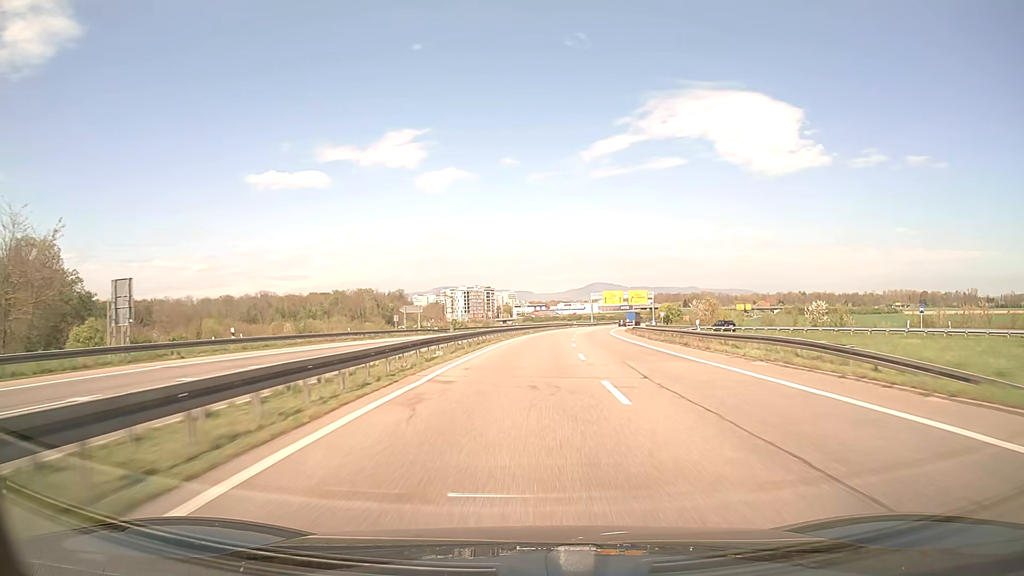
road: trunk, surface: asphalt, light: Day
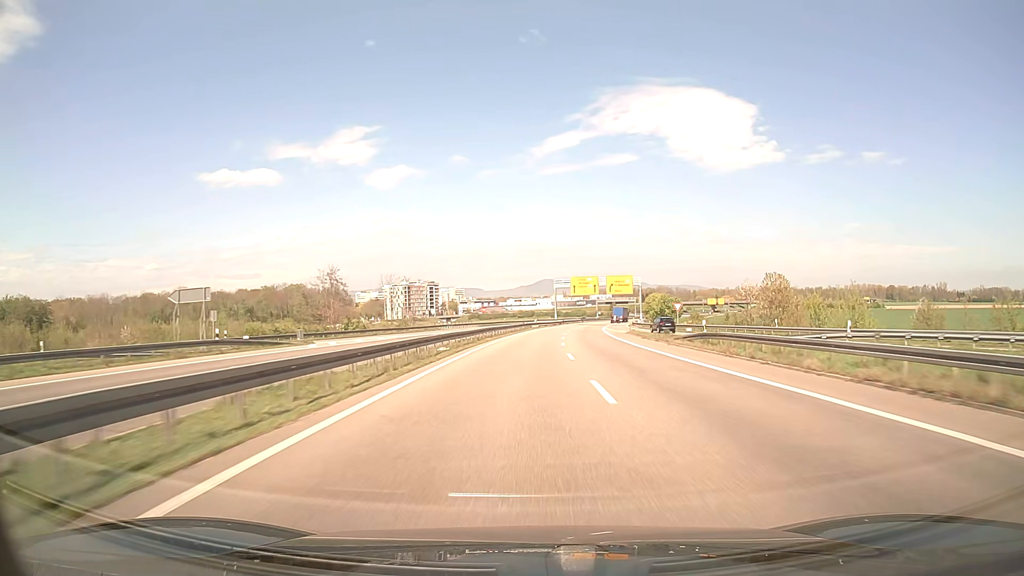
(+1.6, +48.1) m; +4°
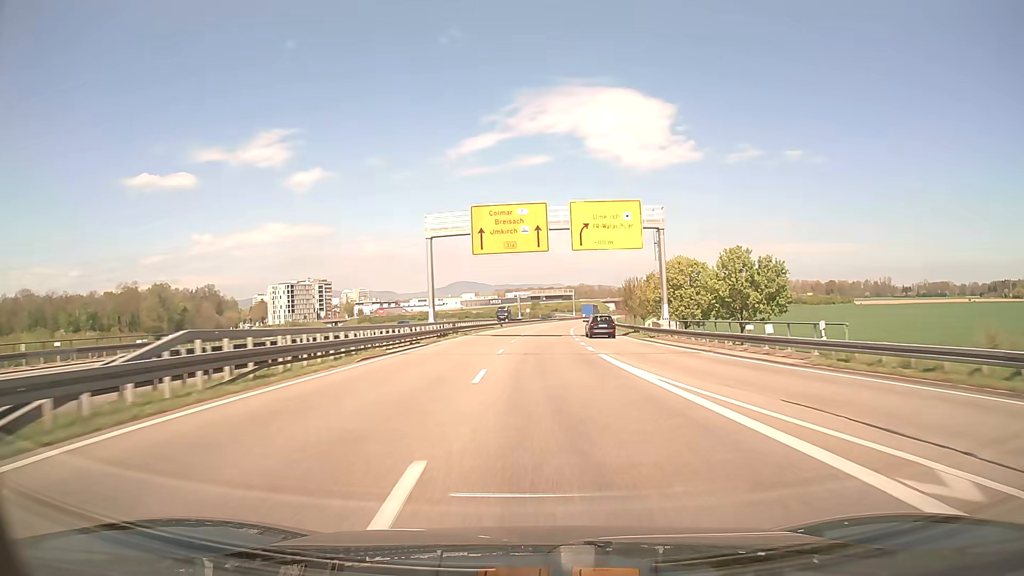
(+5.7, +80.0) m; +7°
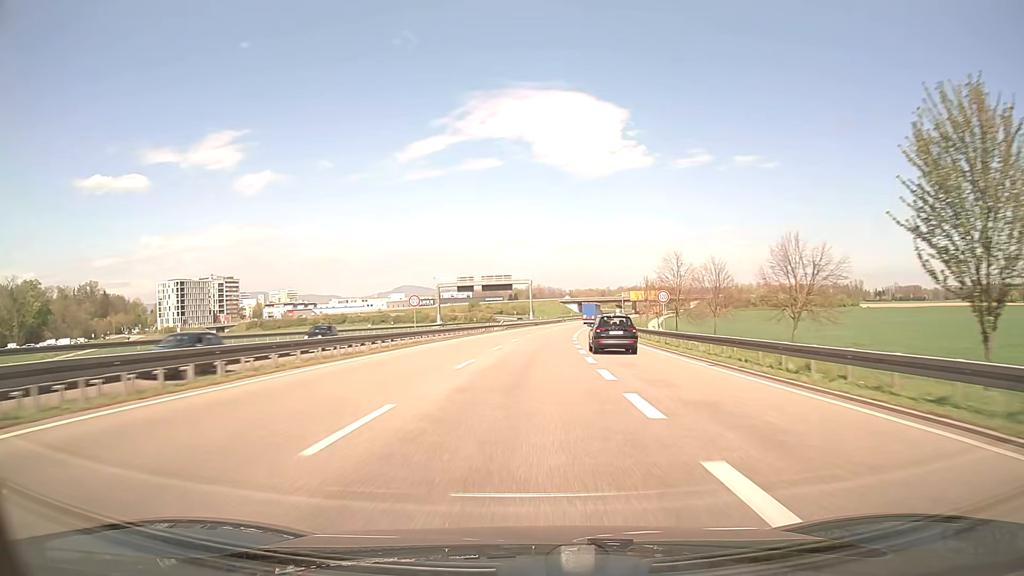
(+3.2, +79.9) m; +5°
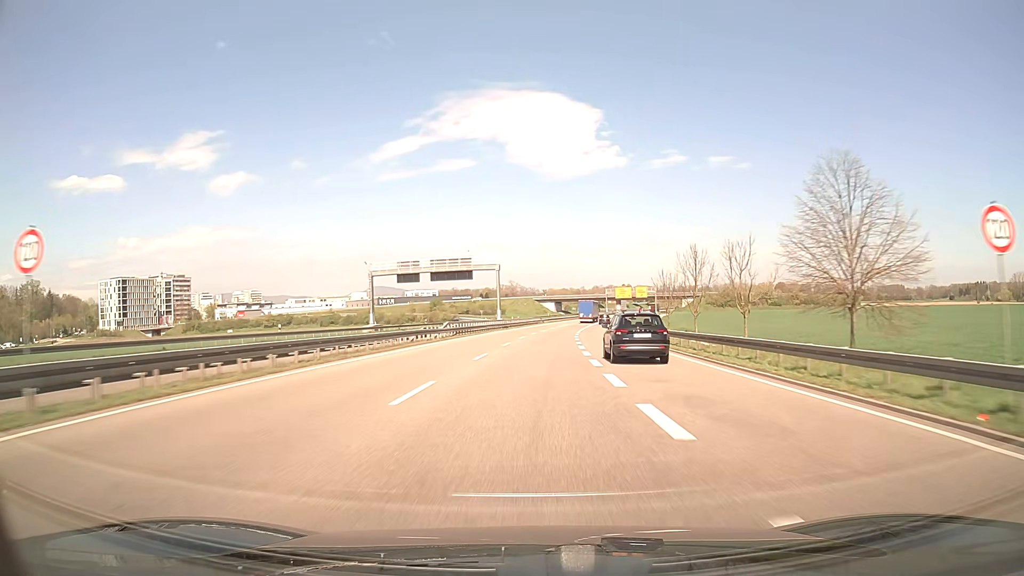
(+0.6, +32.0) m; +2°
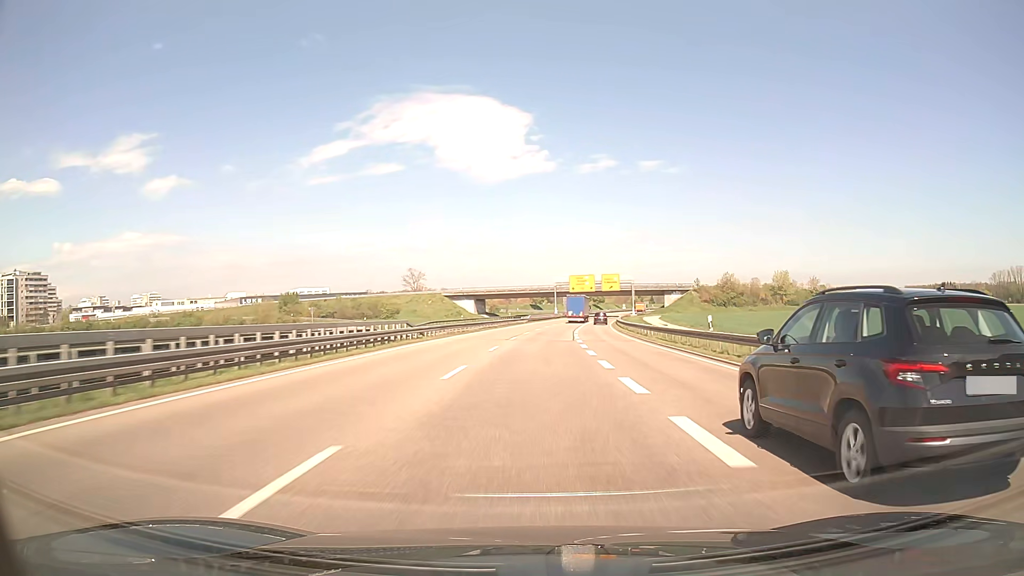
(+4.1, +79.9) m; +6°
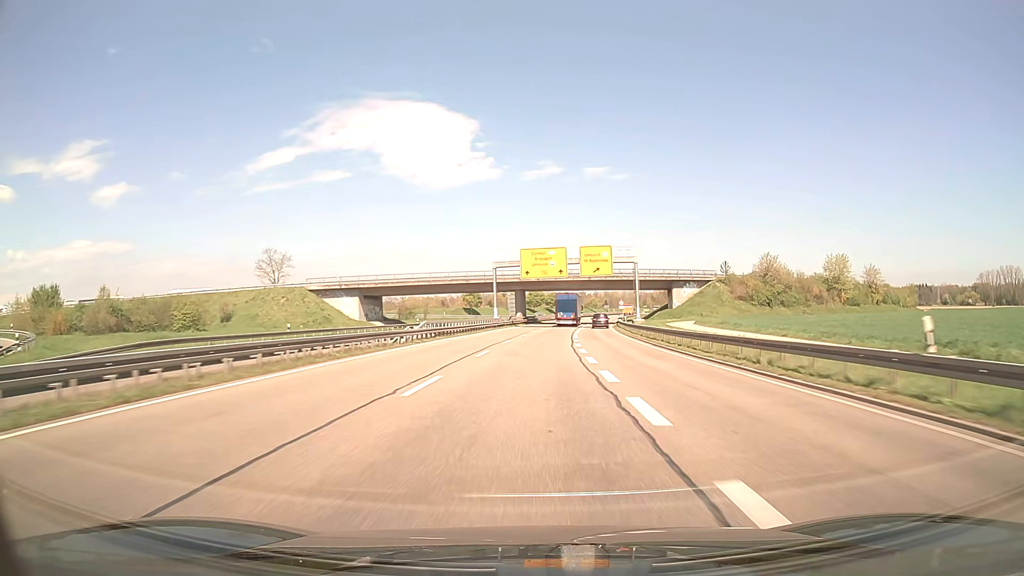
(+2.6, +63.7) m; +5°
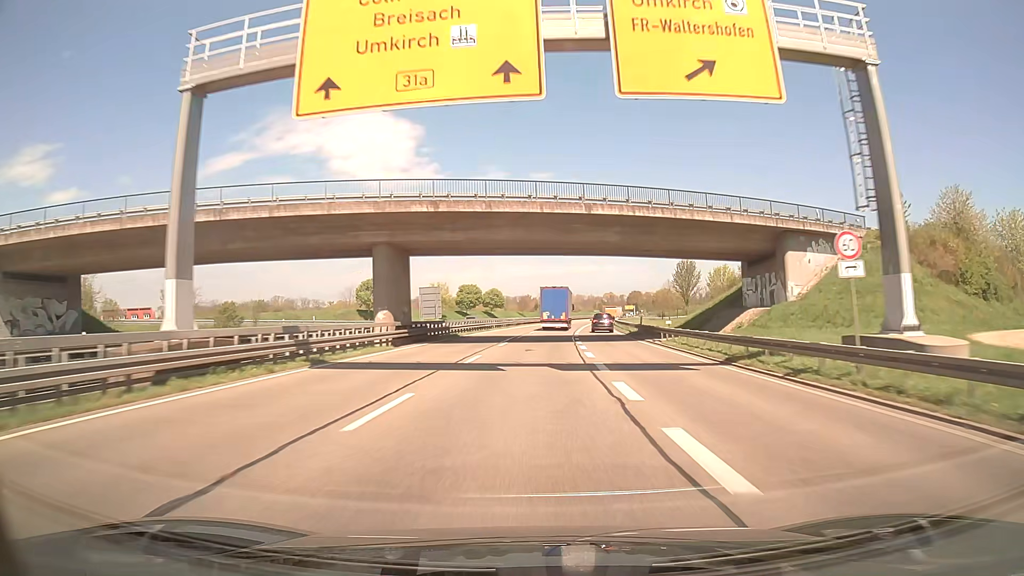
(+2.8, +63.2) m; +5°
(0, +10) (0, +20) (+1, +30) (+1, +40) (+2, +50) (+2, +60) (+3, +70) (+4, +80) (+5, +90) (+6, +100) m
